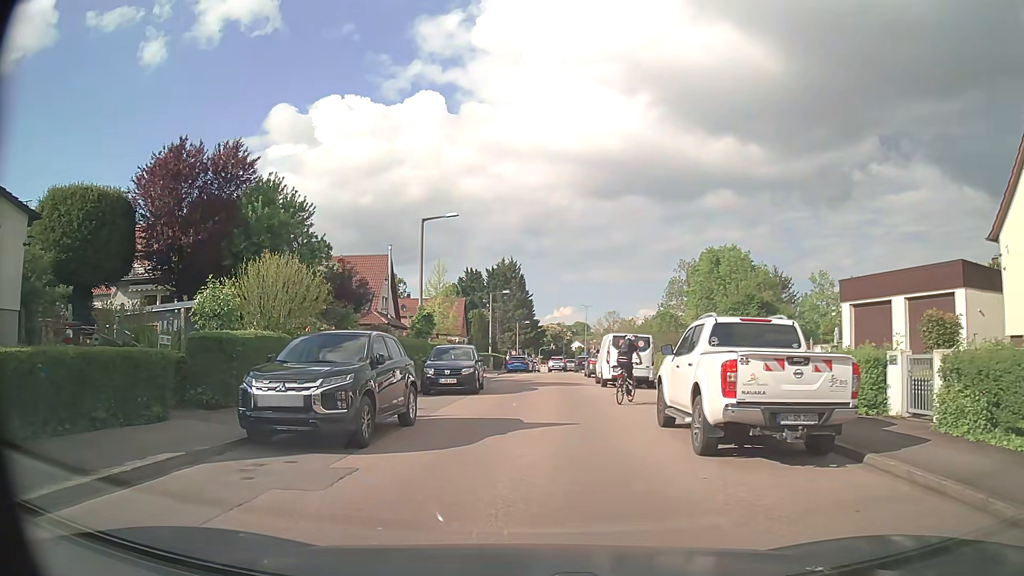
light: Day
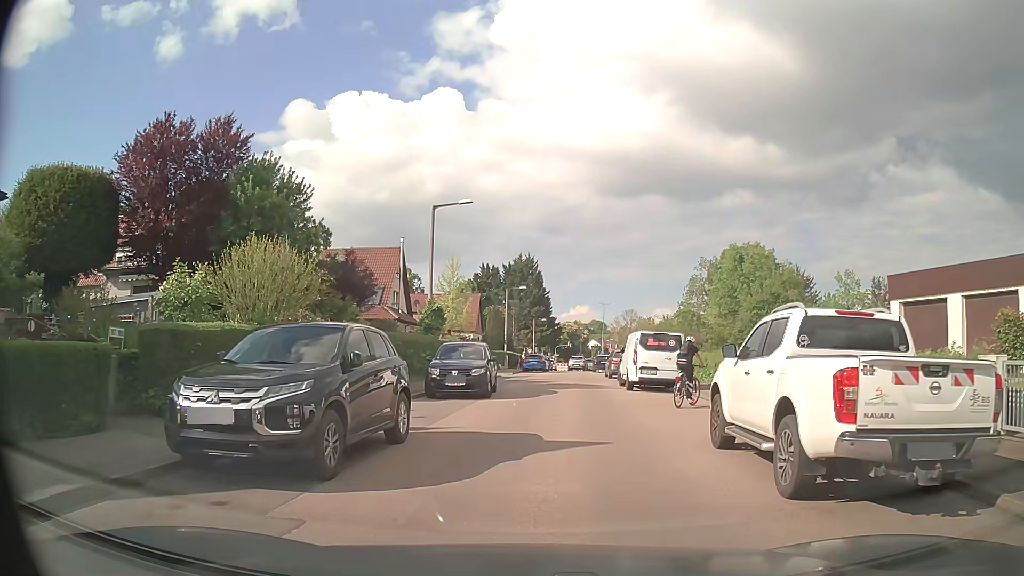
(-0.1, +2.5) m; -2°
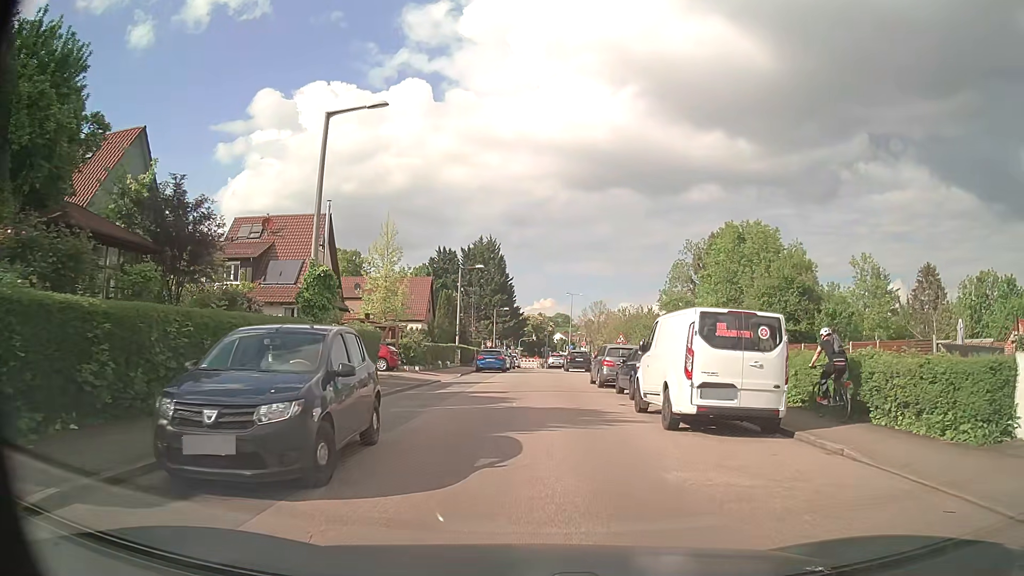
(+0.6, +12.2) m; +4°
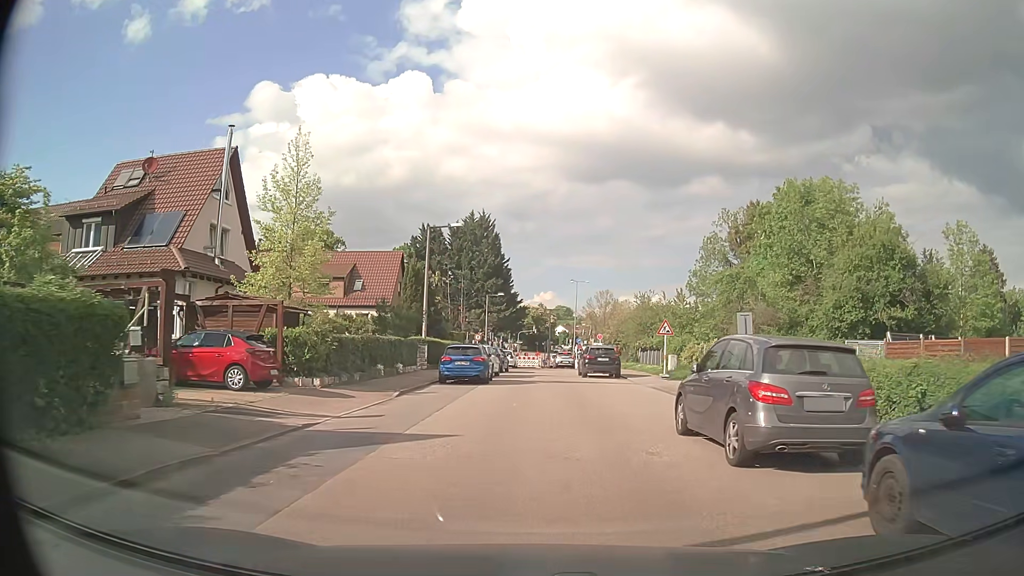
(+0.1, +16.2) m; +1°
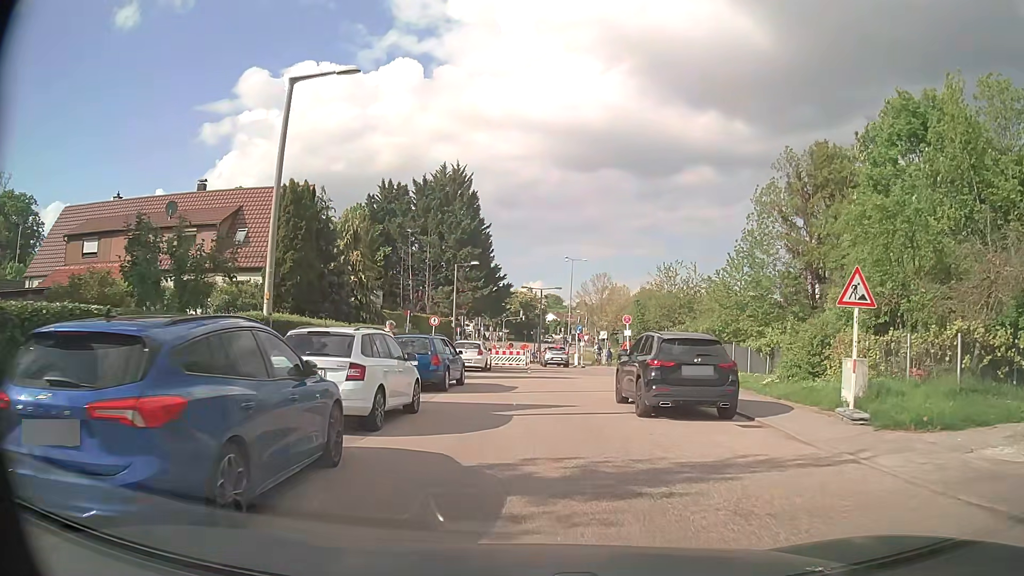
(+0.1, +20.3) m; 0°
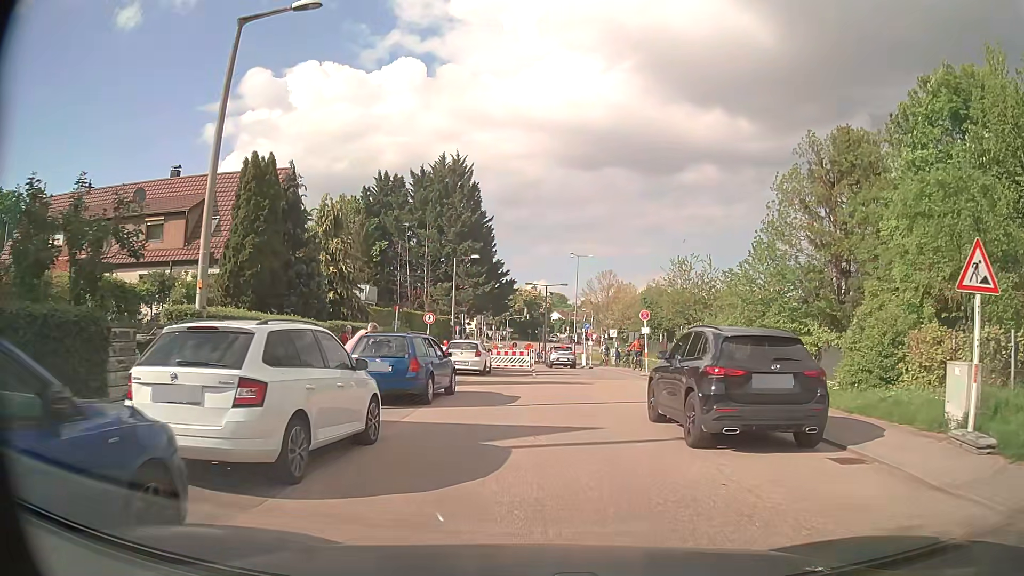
(0.0, +3.7) m; -1°
